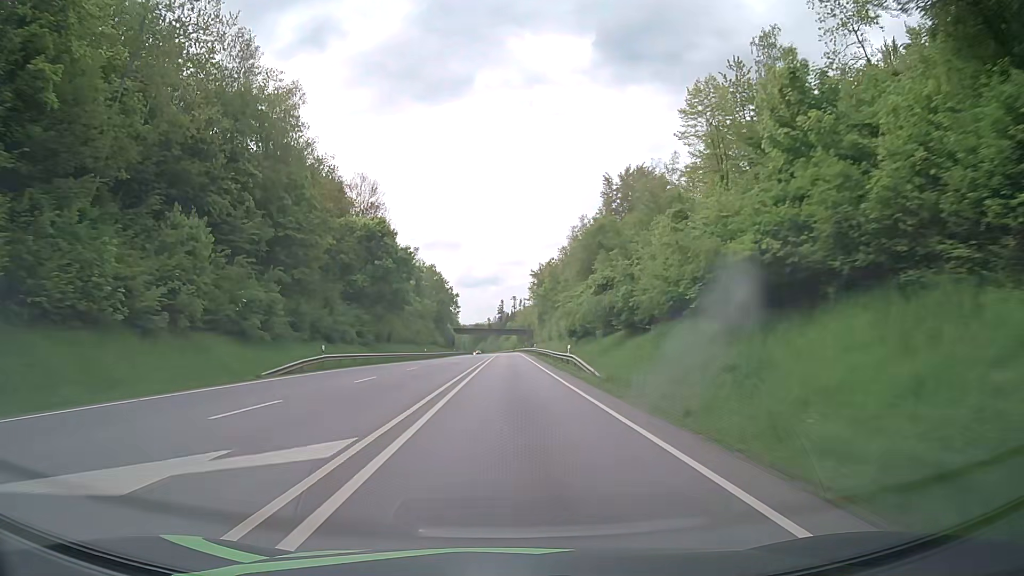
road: primary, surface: asphalt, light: Day
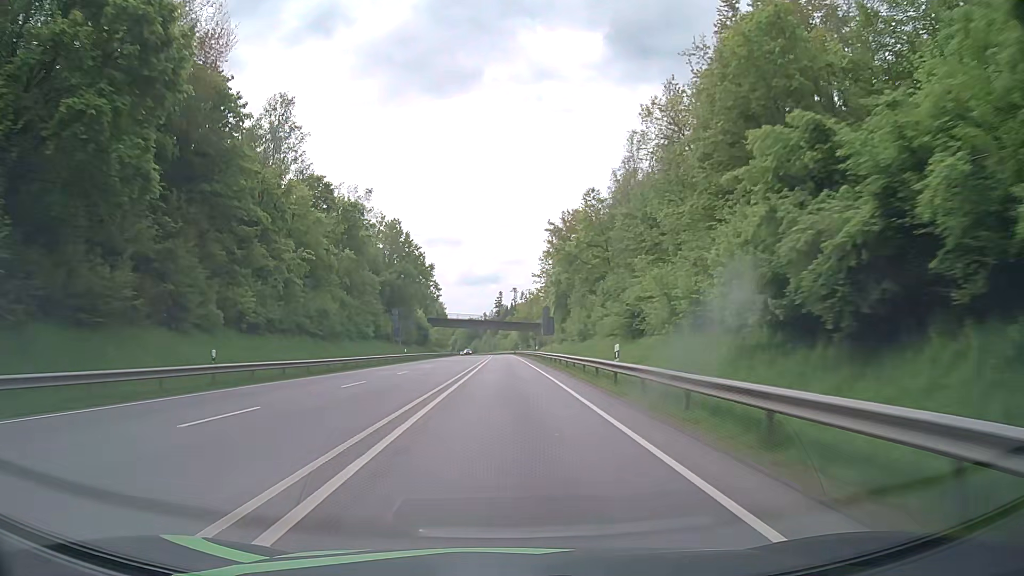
(+0.2, +62.0) m; 0°
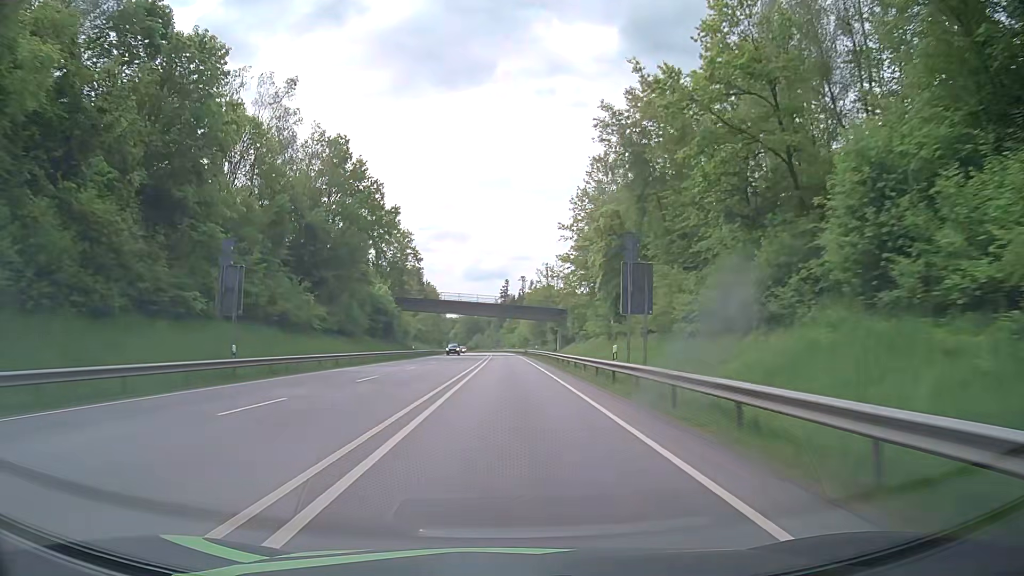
(-0.1, +46.7) m; -1°
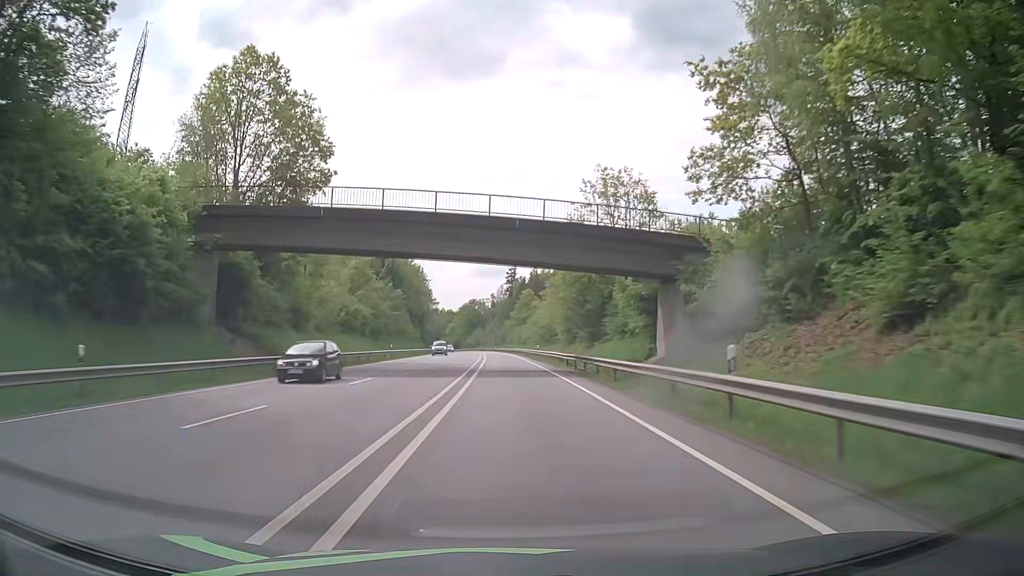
(-0.3, +62.7) m; 0°
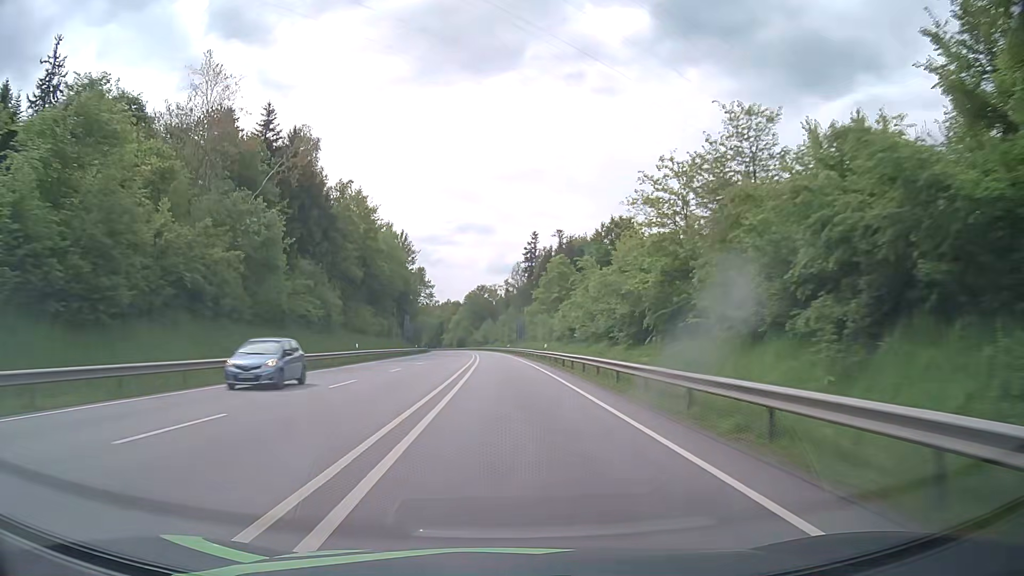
(-1.0, +62.4) m; -2°
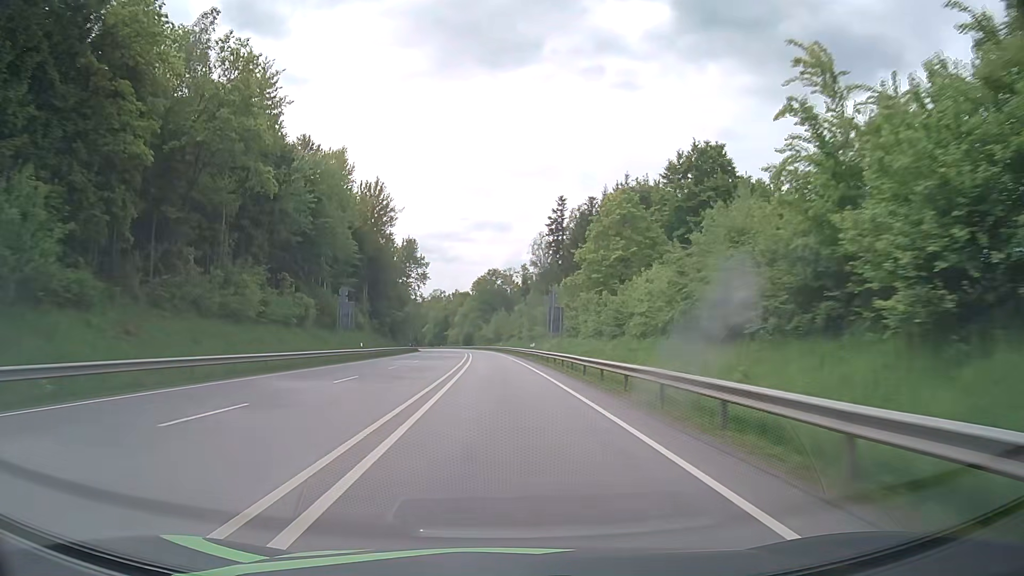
(-0.2, +46.8) m; -1°
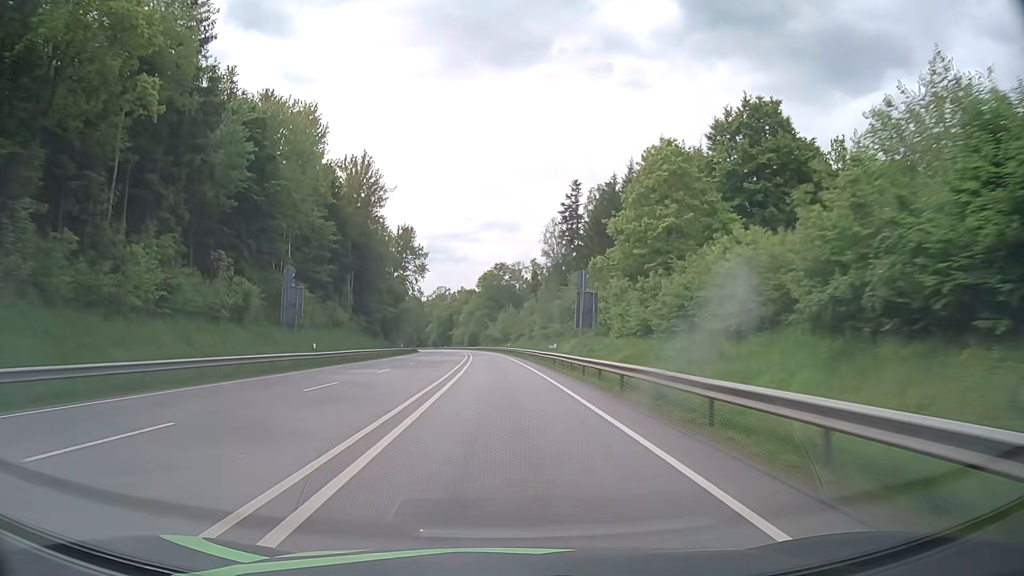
(-0.1, +15.6) m; -1°
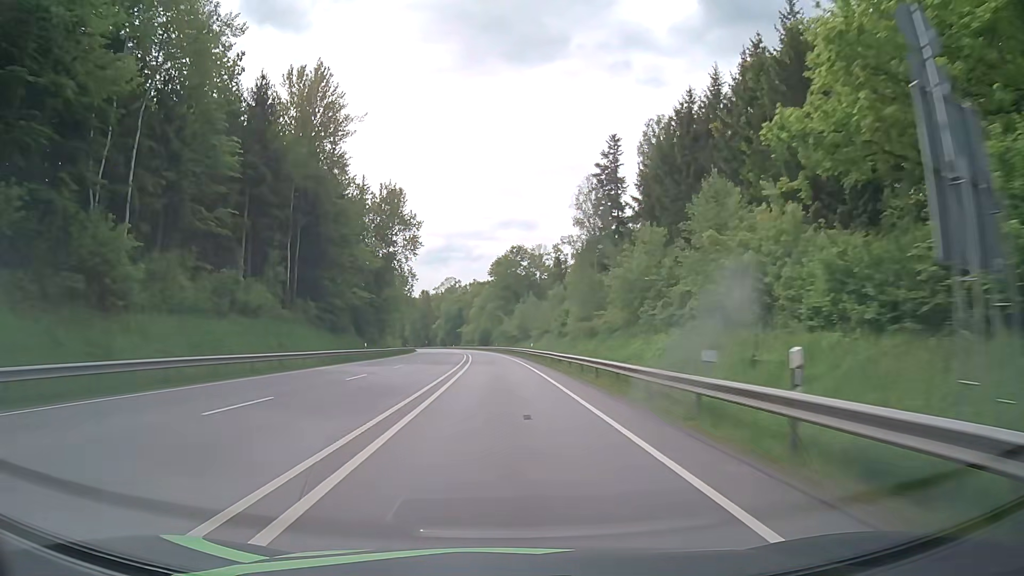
(-0.4, +31.1) m; -1°
(0, +10) (0, +20) (0, +30) (-1, +40) (-1, +50) (-1, +60) (-2, +70) (-2, +80) (-3, +90) (-4, +100) m
